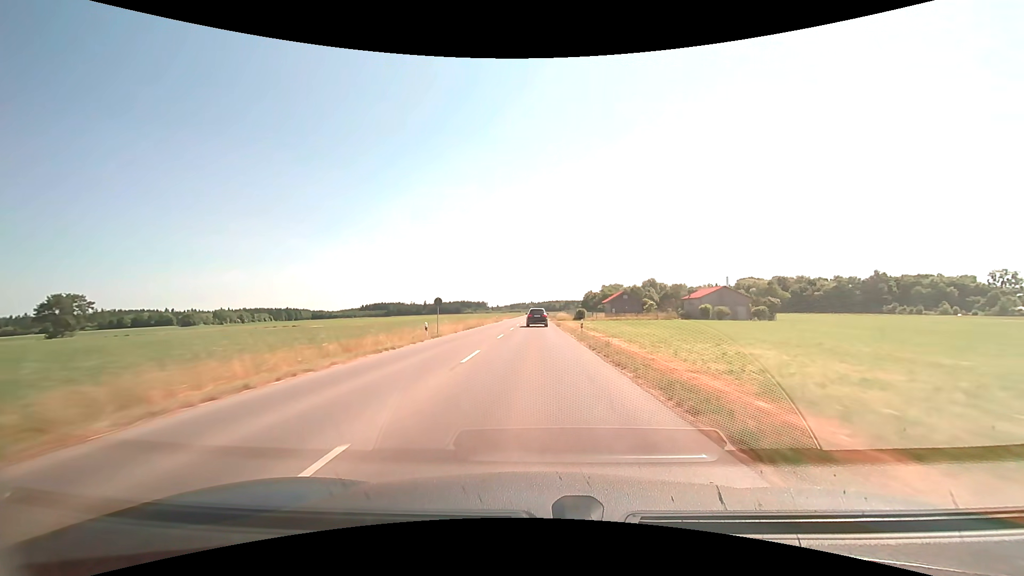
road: tertiary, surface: asphalt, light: Day
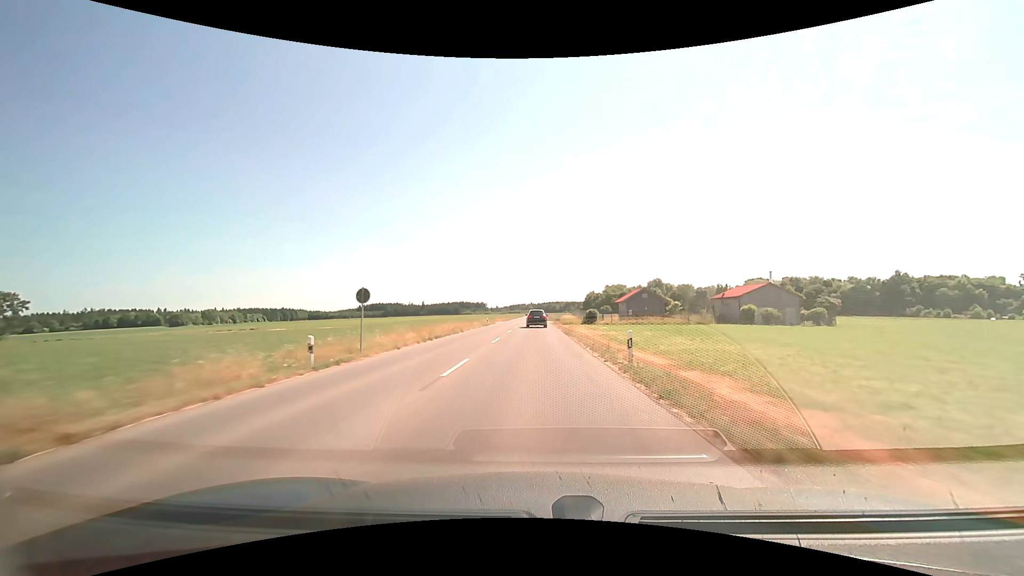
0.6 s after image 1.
(0.0, +14.7) m; 0°
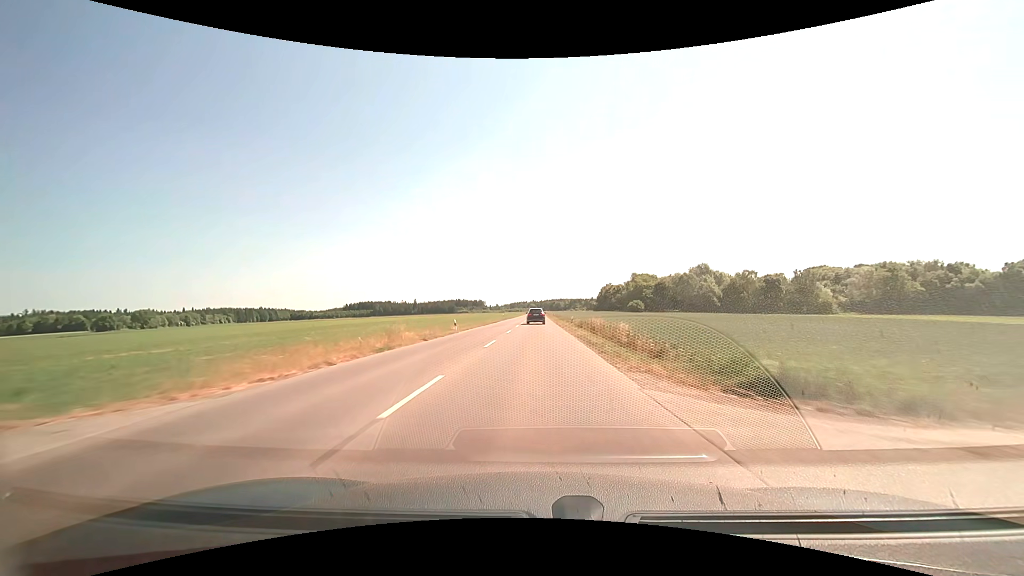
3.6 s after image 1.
(-0.1, +76.3) m; 0°
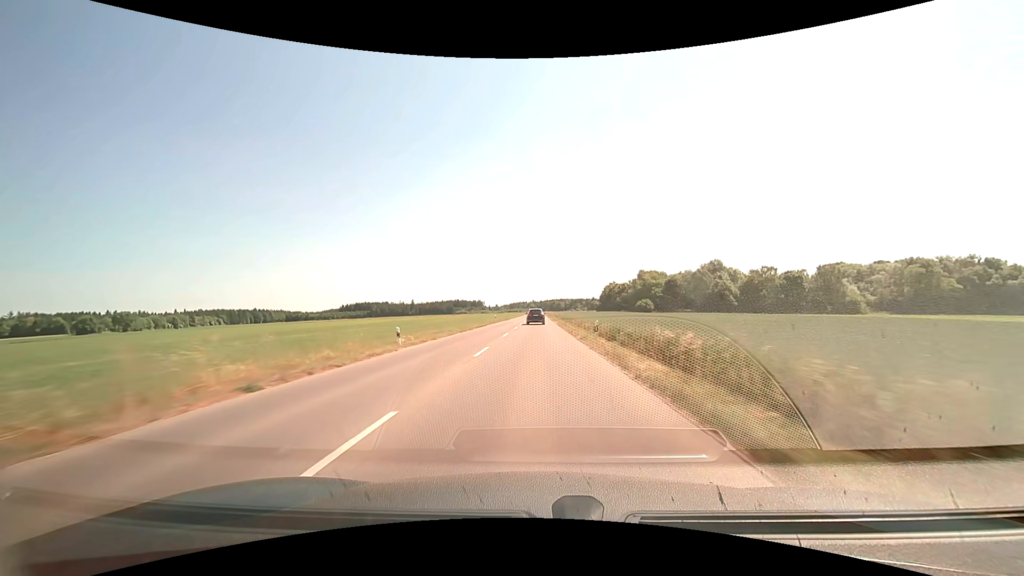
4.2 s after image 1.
(0.0, +15.6) m; 0°
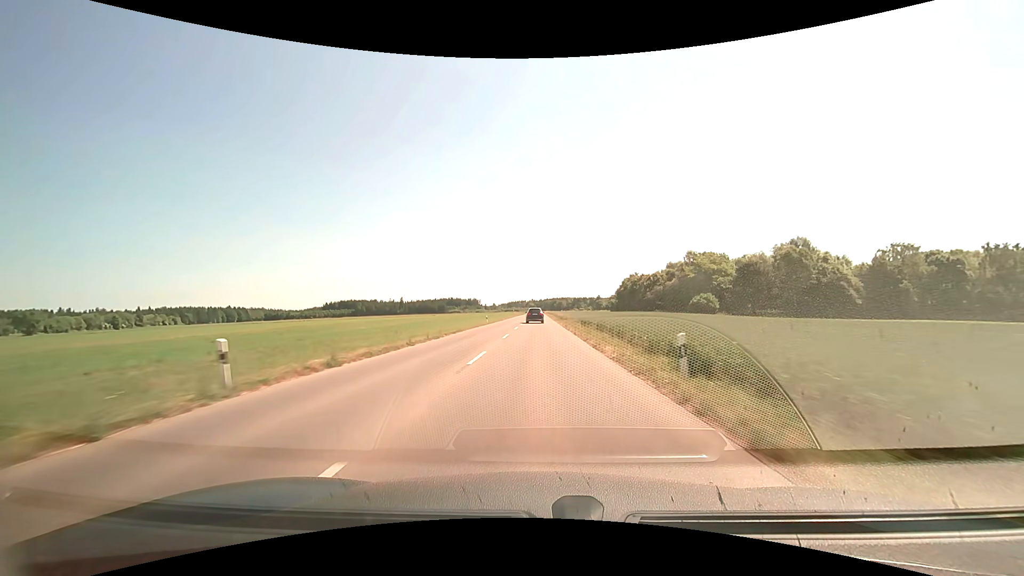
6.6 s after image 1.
(0.0, +62.9) m; 0°
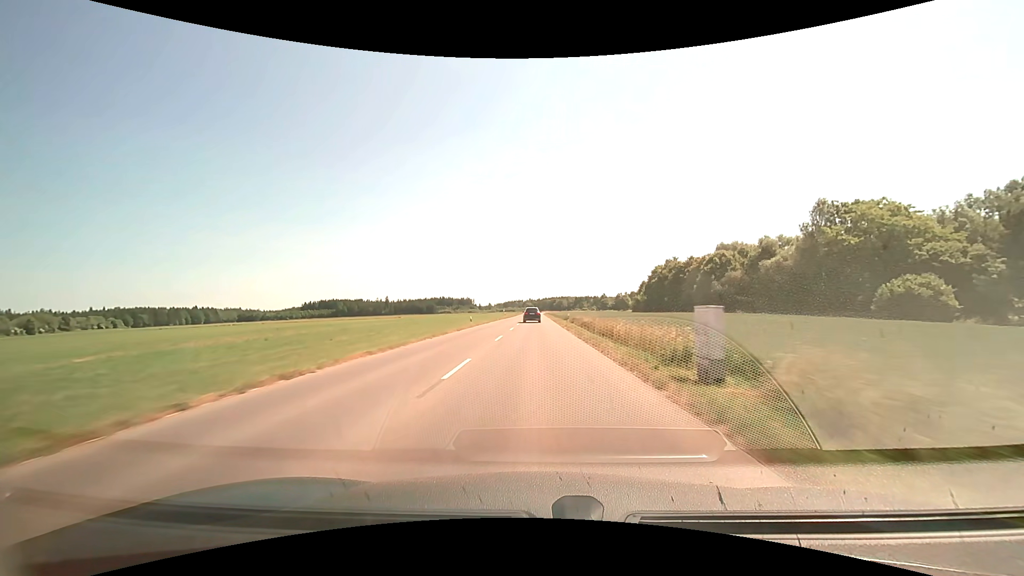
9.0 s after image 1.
(+0.2, +63.1) m; 0°
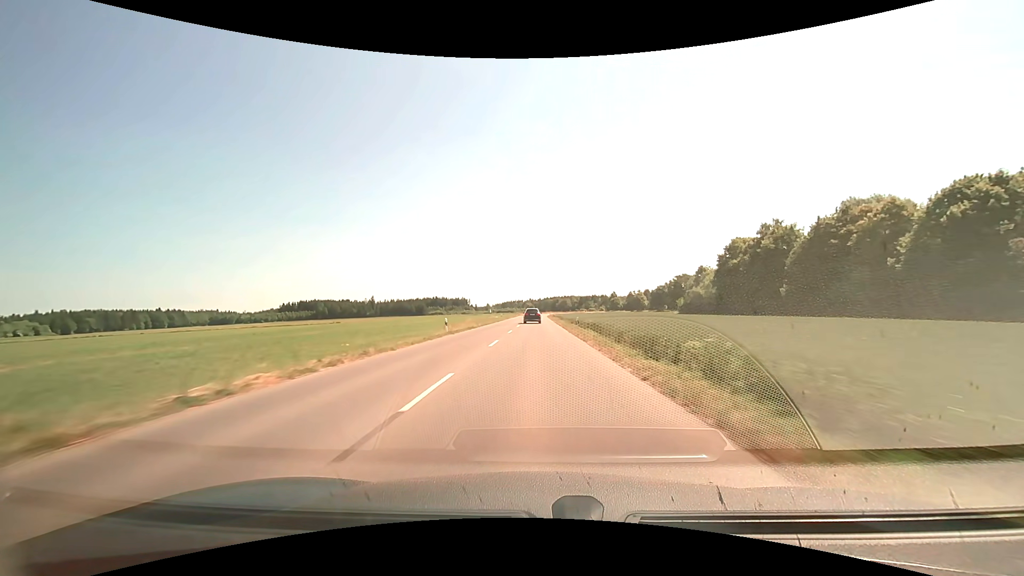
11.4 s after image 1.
(-0.1, +63.3) m; 0°
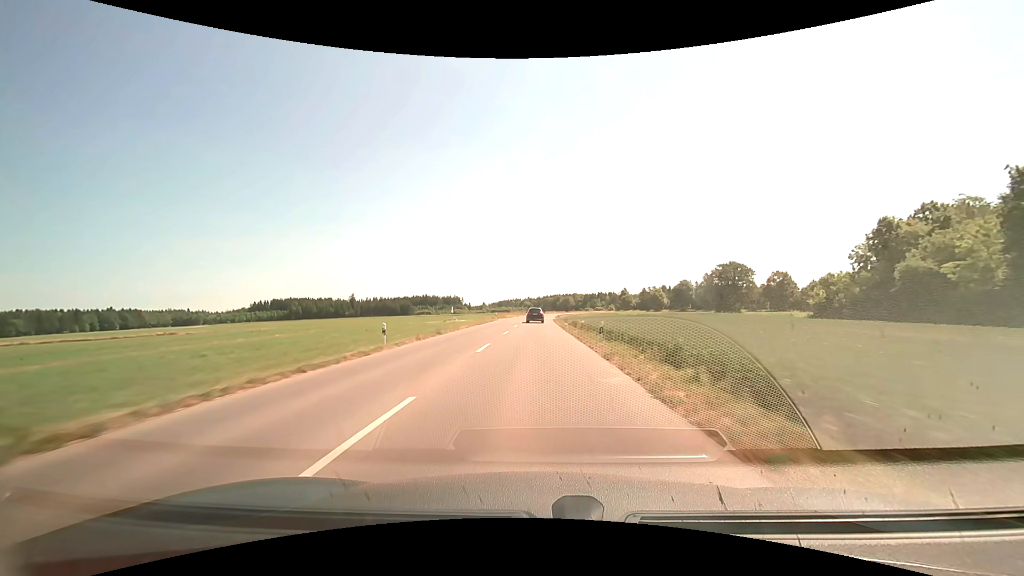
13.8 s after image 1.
(+0.2, +63.2) m; 0°
(0, +10) (0, +20) (0, +30) (0, +40) (0, +50) (0, +60) (0, +70) (+1, +80) (+1, +90) (+2, +100) m
